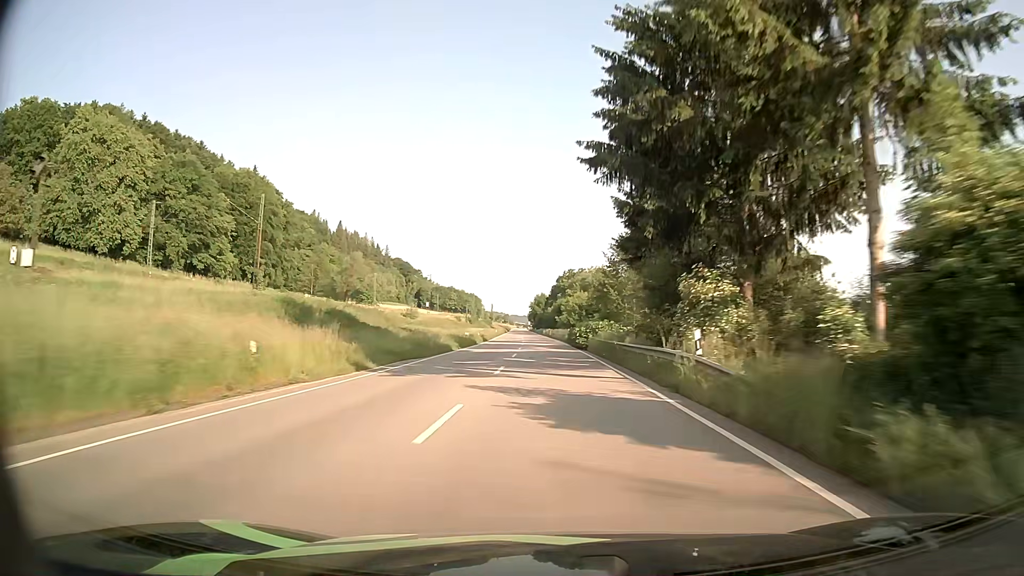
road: primary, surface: asphalt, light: Day
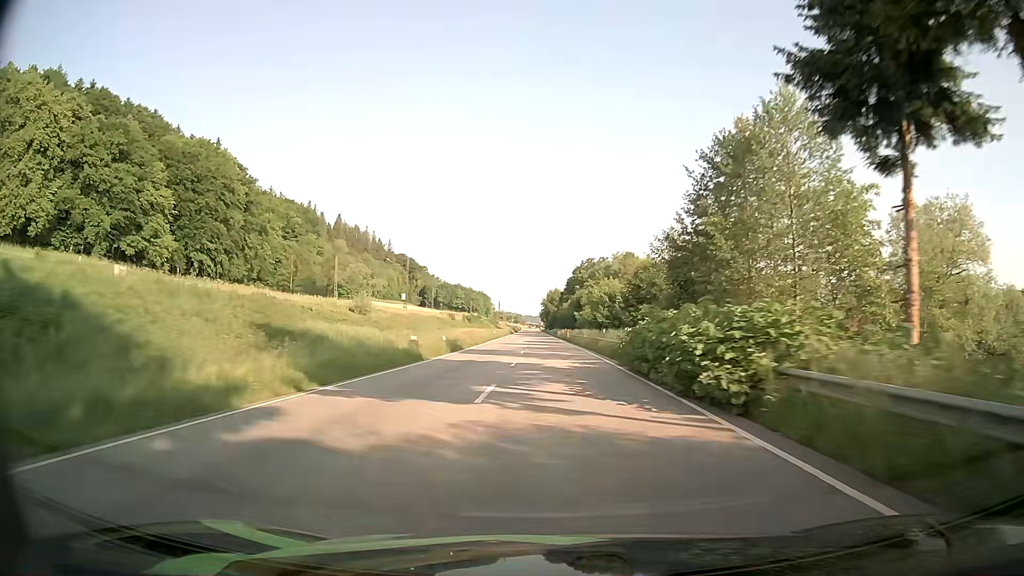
(-0.4, +32.5) m; -1°
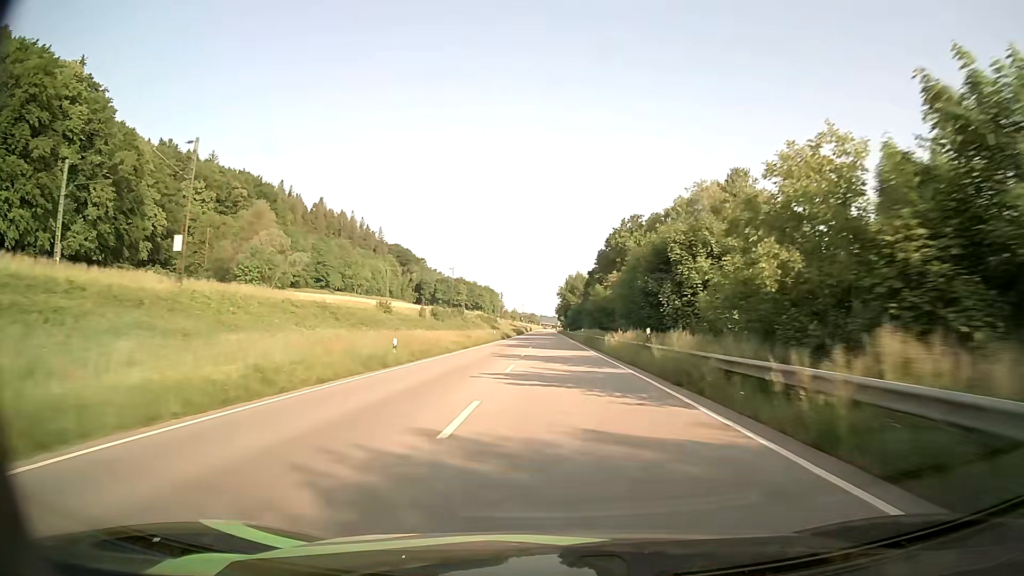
(-0.9, +65.5) m; -1°
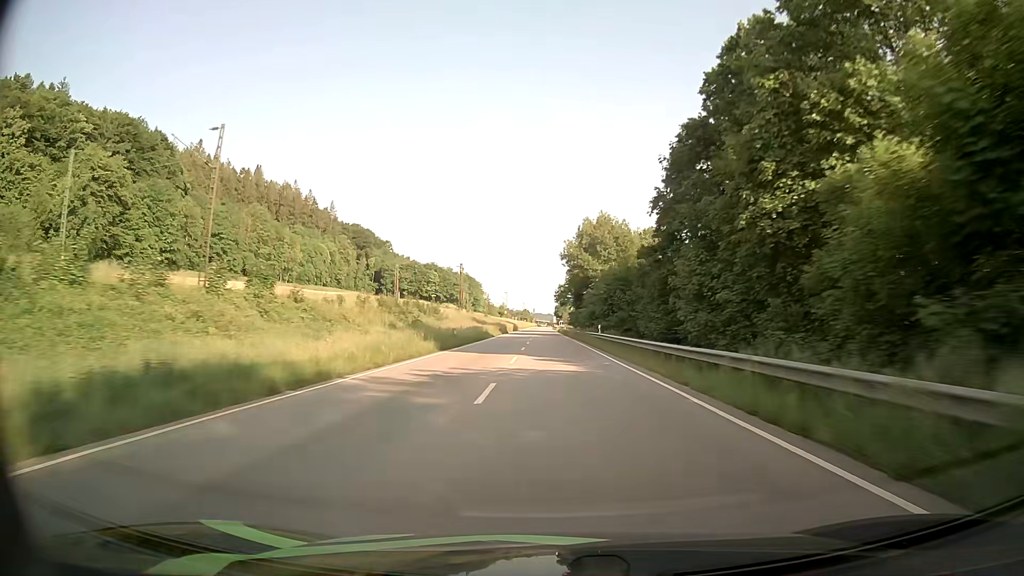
(-0.8, +82.3) m; 0°
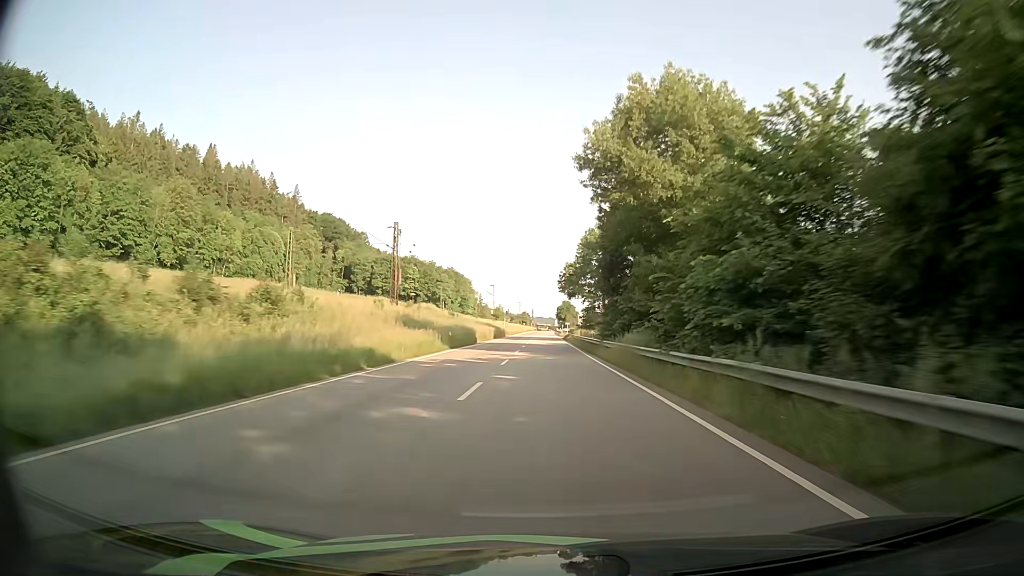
(+0.1, +48.0) m; 0°
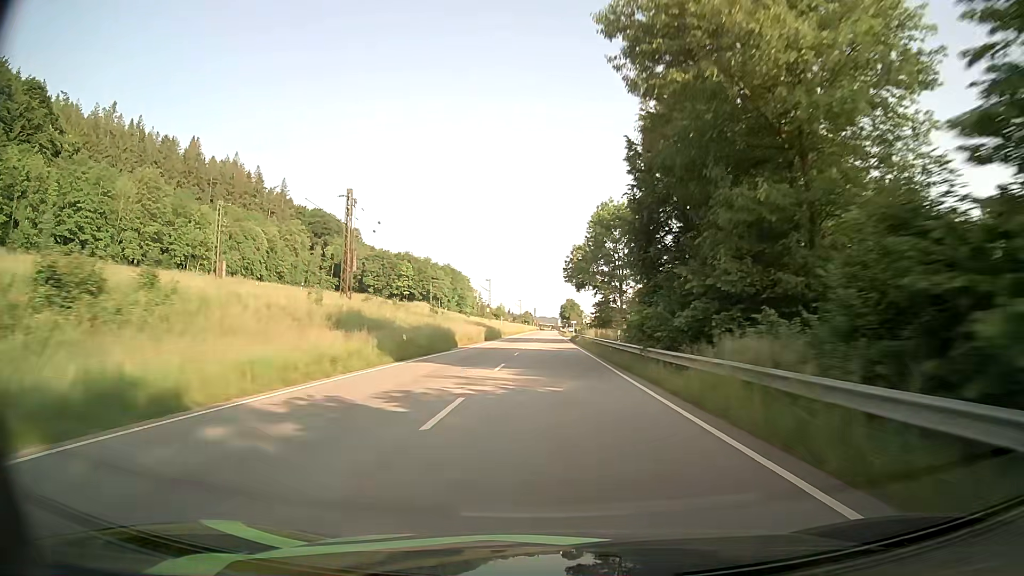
(0.0, +15.9) m; 0°
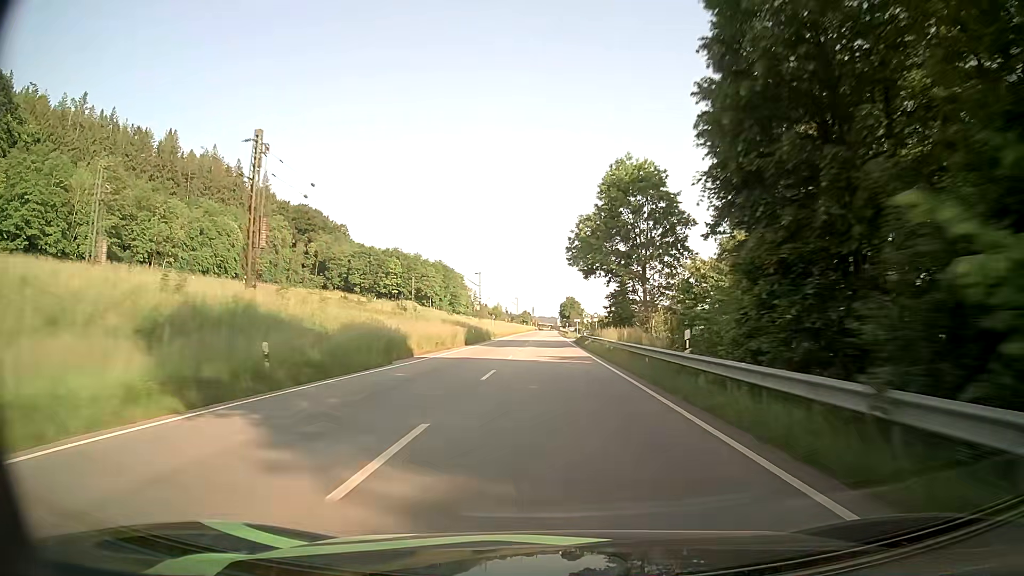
(0.0, +15.9) m; 0°
